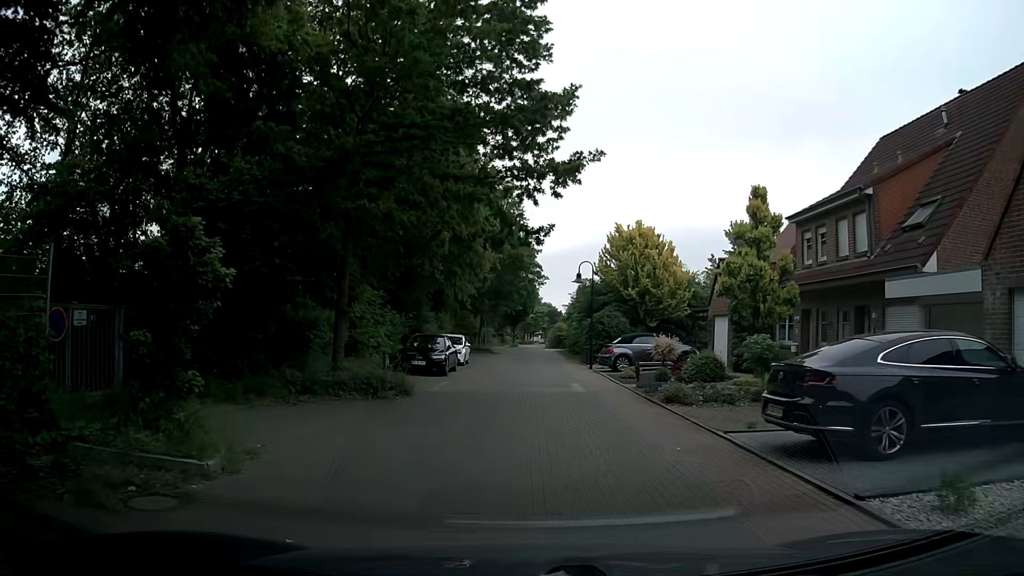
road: residential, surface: paving_stones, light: Day
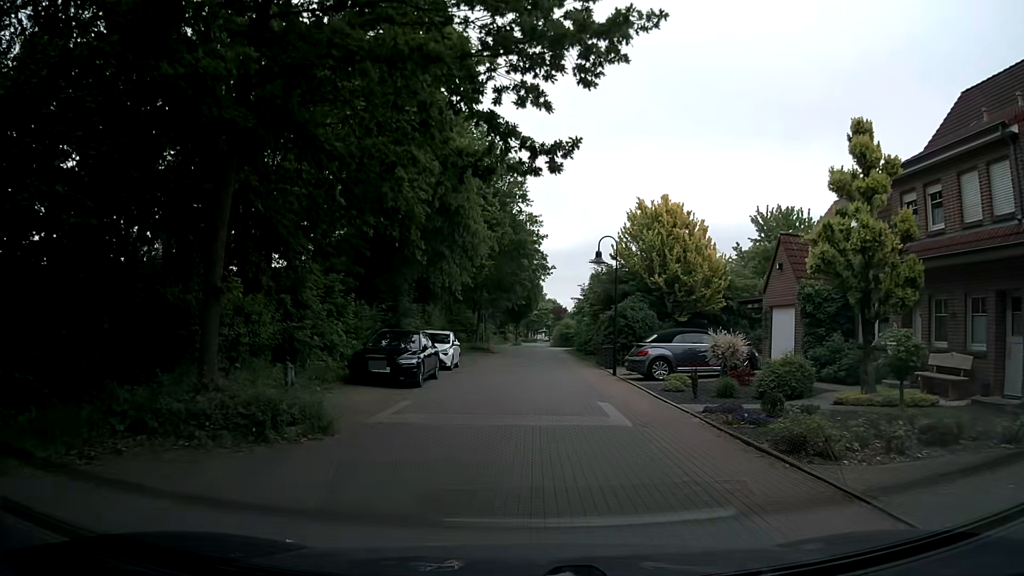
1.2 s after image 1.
(+0.3, +6.8) m; 0°
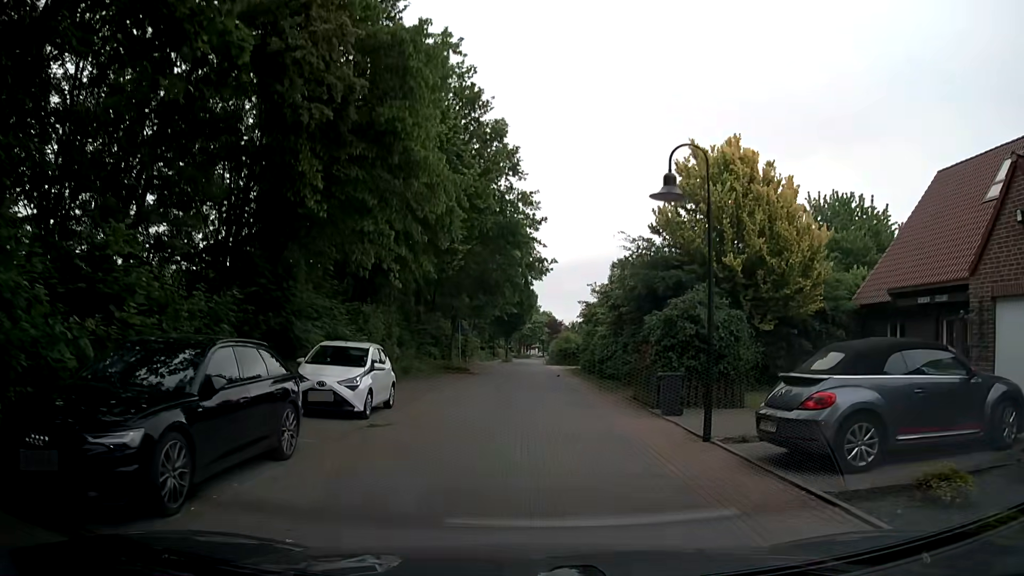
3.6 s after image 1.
(+0.5, +12.6) m; +2°
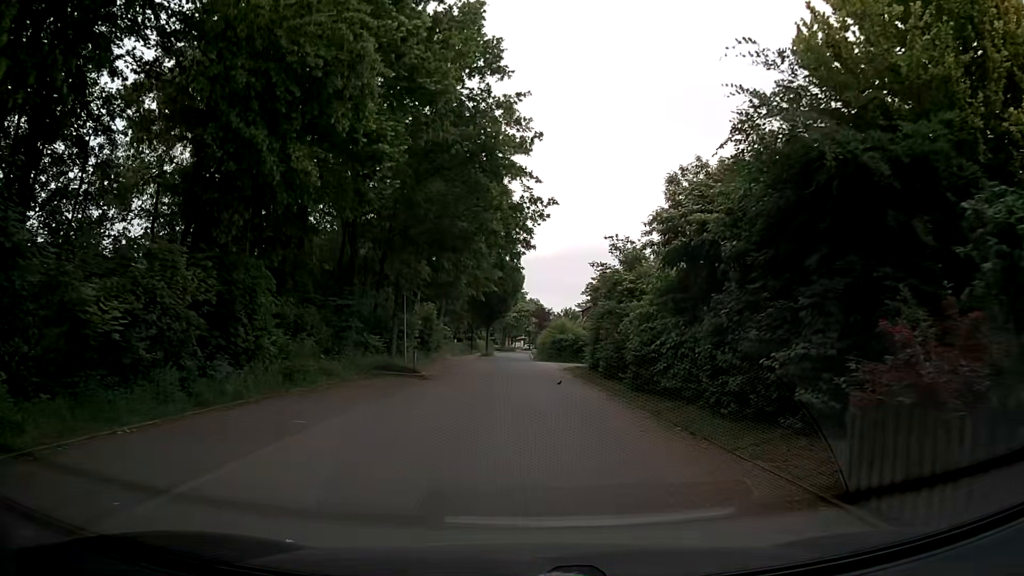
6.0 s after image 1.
(+0.2, +13.5) m; 0°
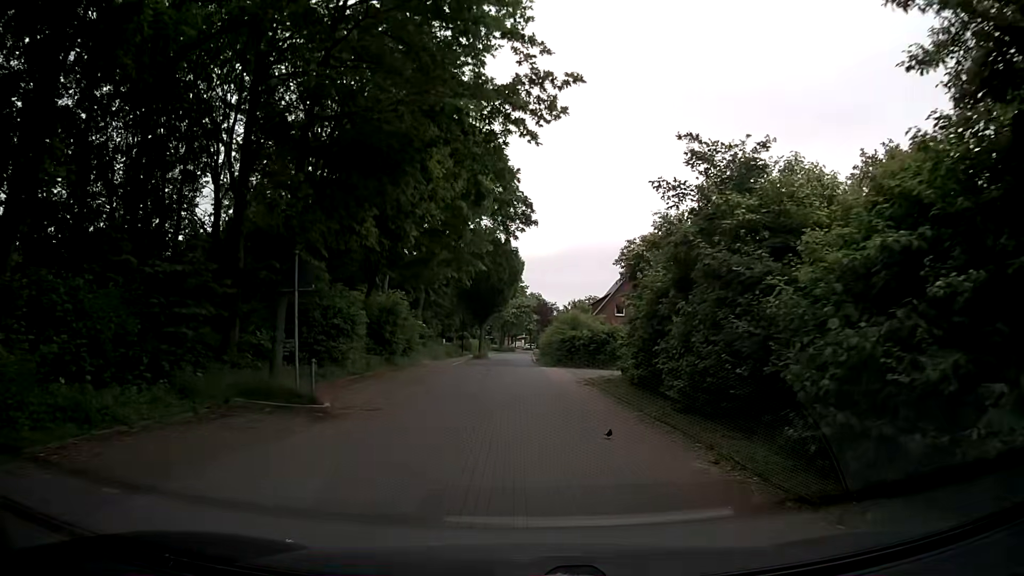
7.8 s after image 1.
(+0.3, +11.7) m; +2°
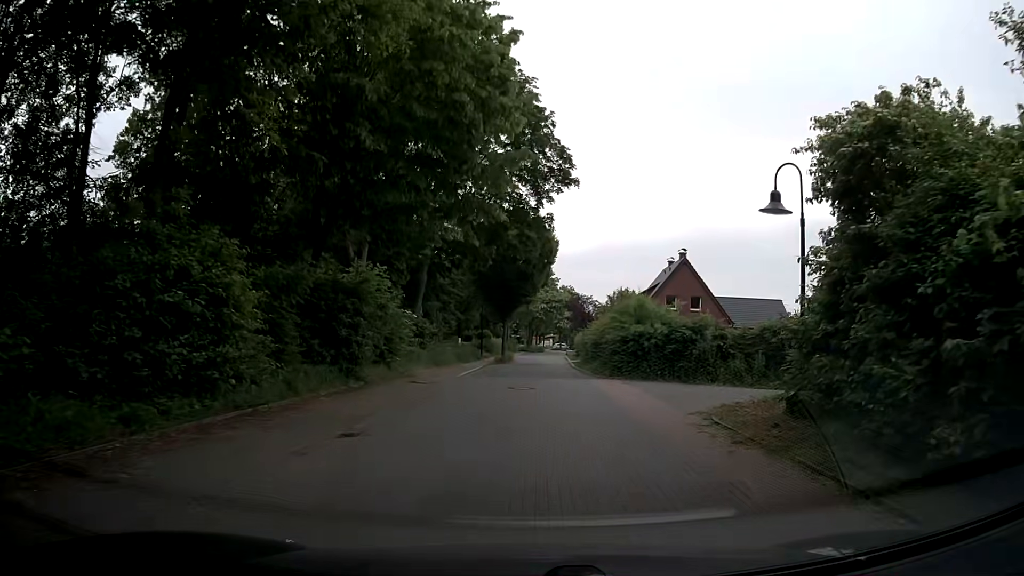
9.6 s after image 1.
(-0.7, +12.0) m; -4°
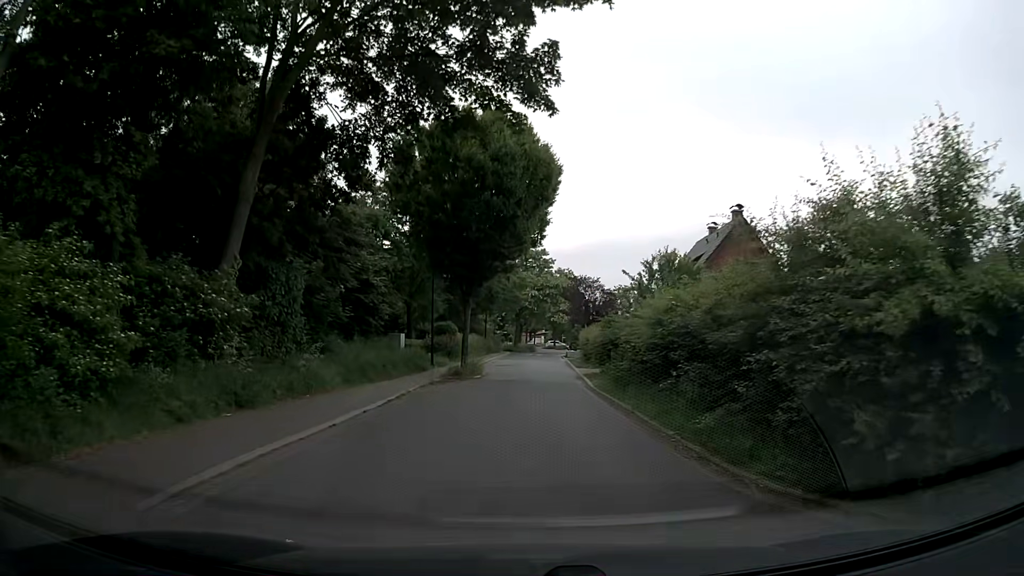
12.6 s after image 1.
(+0.6, +20.0) m; +1°
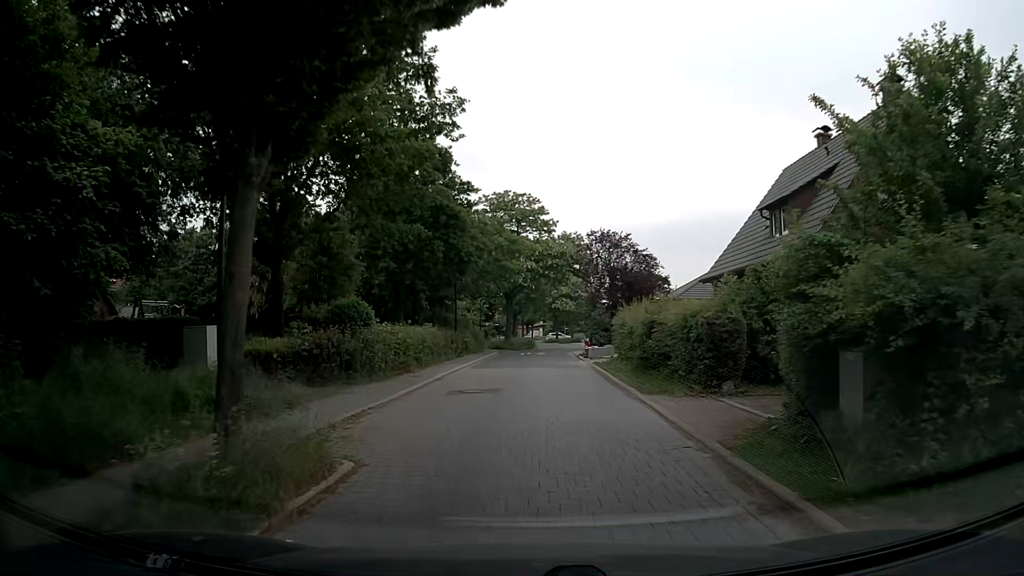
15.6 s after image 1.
(+0.3, +21.1) m; +1°
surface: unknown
(0, +10) (0, +20) (0, +30) (0, +40) (+1, +50) (+3, +60) (+3, +70) (+3, +80) (+1, +90) (-1, +100) m
